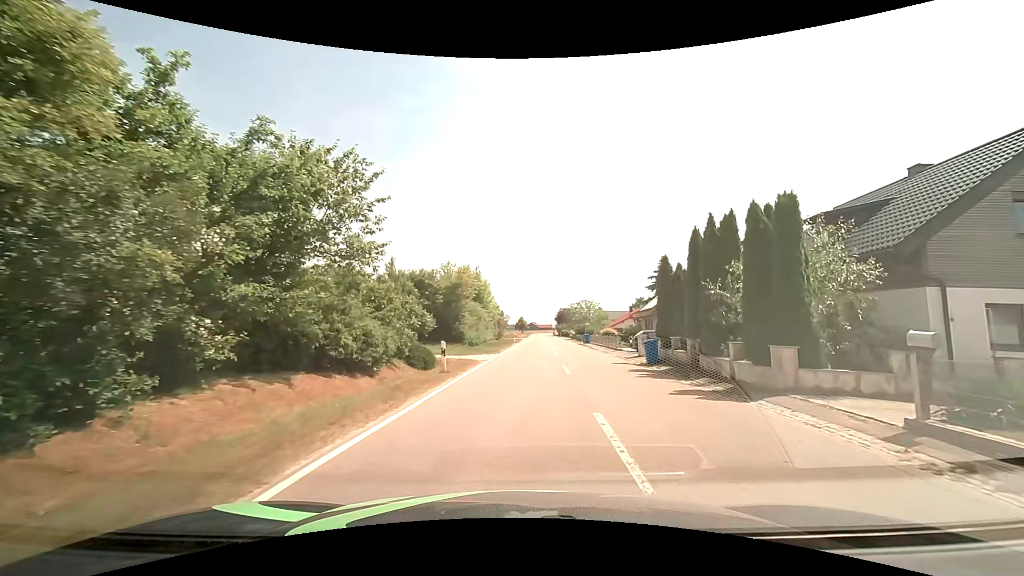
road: tertiary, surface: asphalt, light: Day
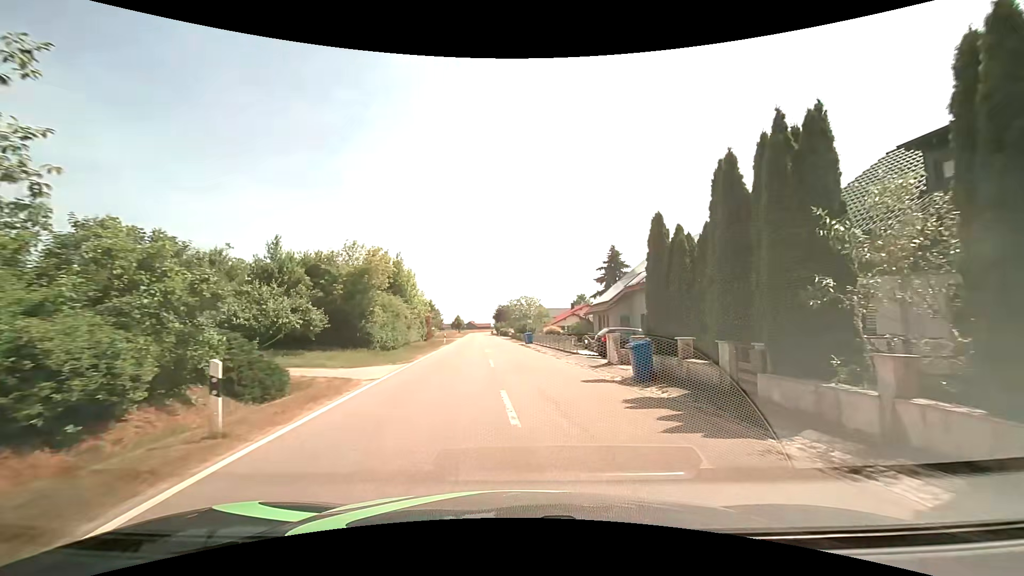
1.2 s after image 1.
(+0.6, +8.9) m; +7°
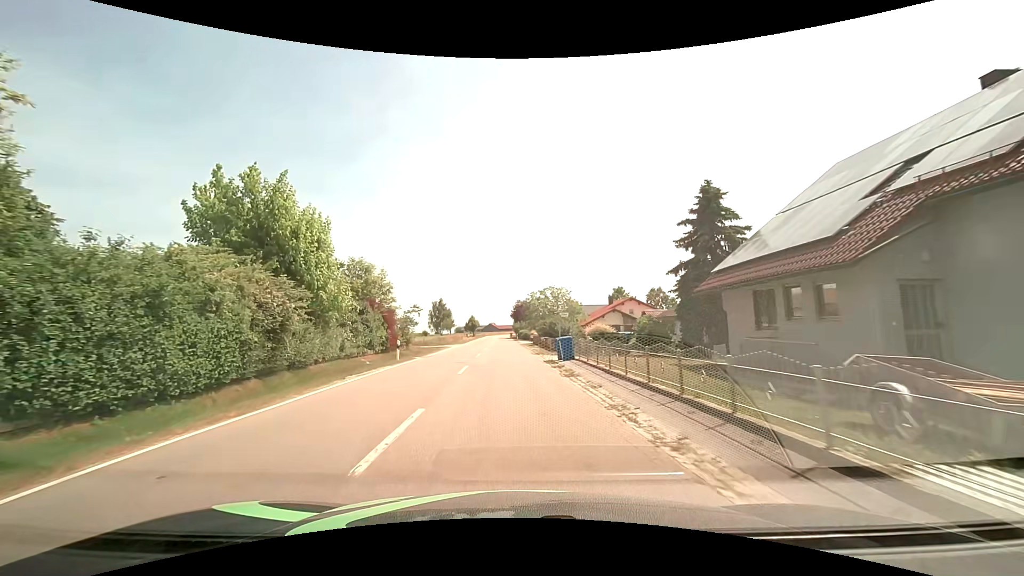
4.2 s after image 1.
(+0.4, +25.8) m; -2°
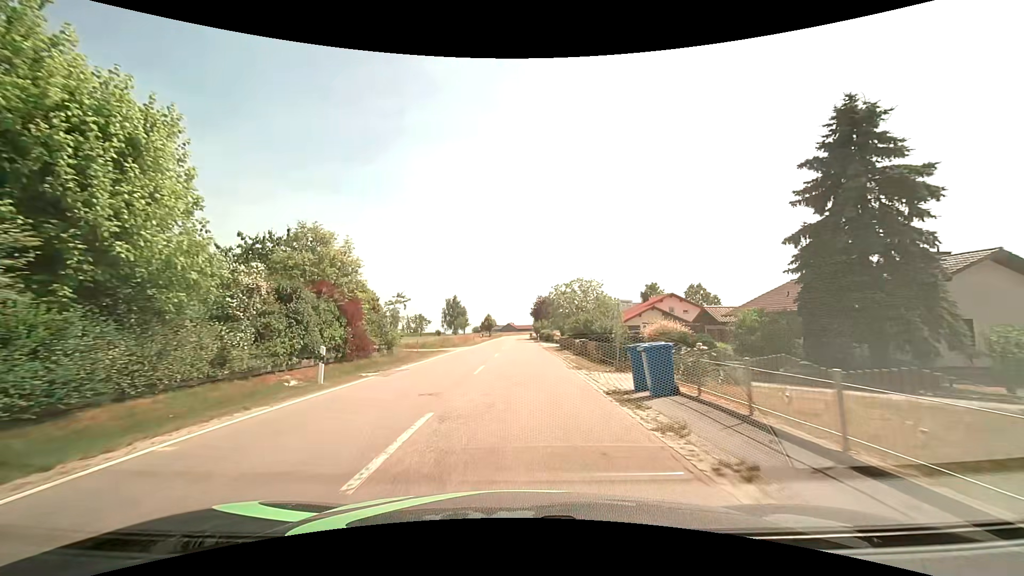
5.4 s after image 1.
(-0.3, +12.5) m; -2°
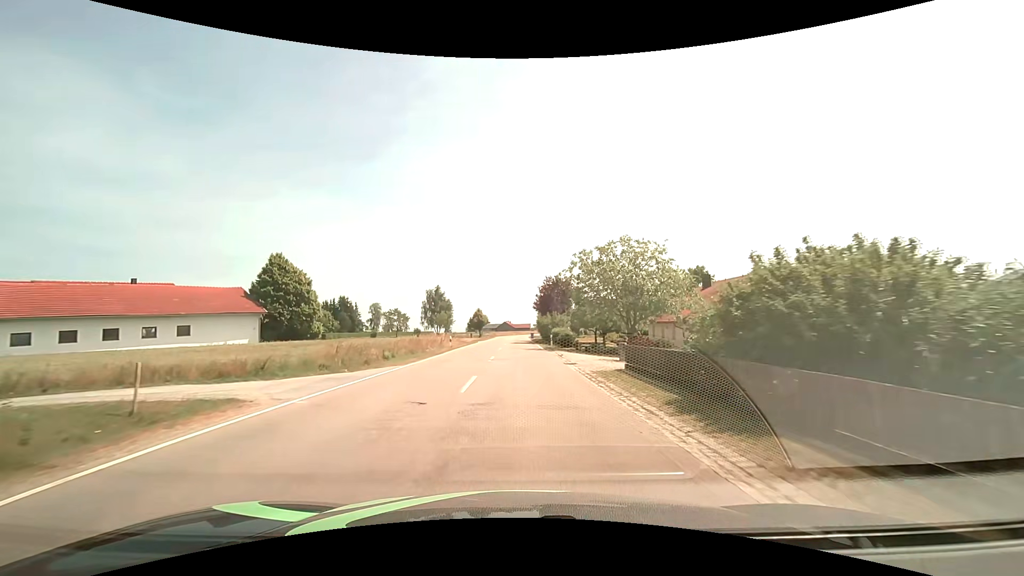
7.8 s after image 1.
(0.0, +28.9) m; 0°
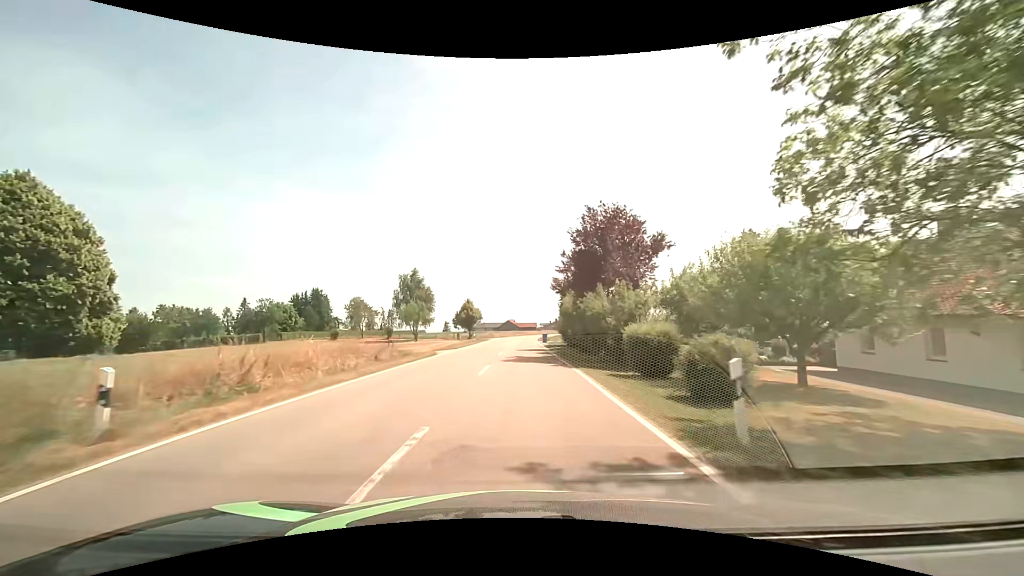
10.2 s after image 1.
(0.0, +32.4) m; -1°
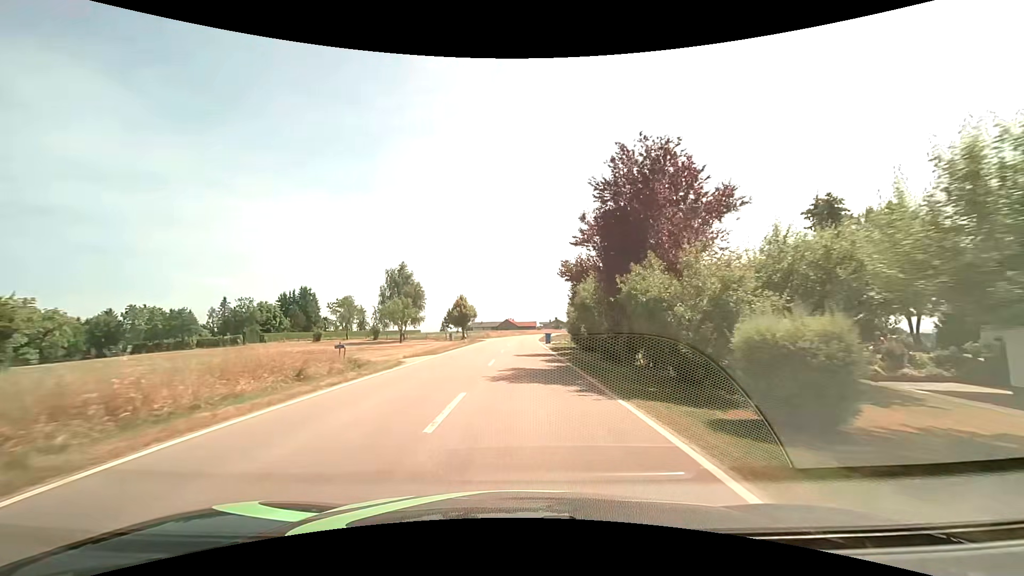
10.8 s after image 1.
(0.0, +8.3) m; 0°
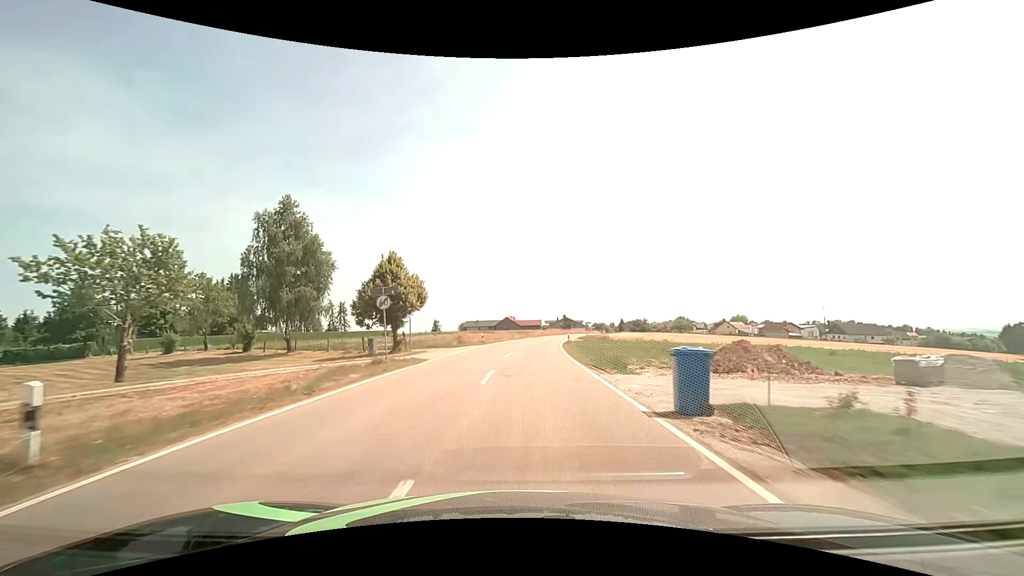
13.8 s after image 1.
(0.0, +41.5) m; -1°
(0, +10) (0, +20) (+1, +30) (+1, +40) (+2, +50) (+3, +60) (+5, +70) (+7, +80) (+9, +89) (+12, +99) m
